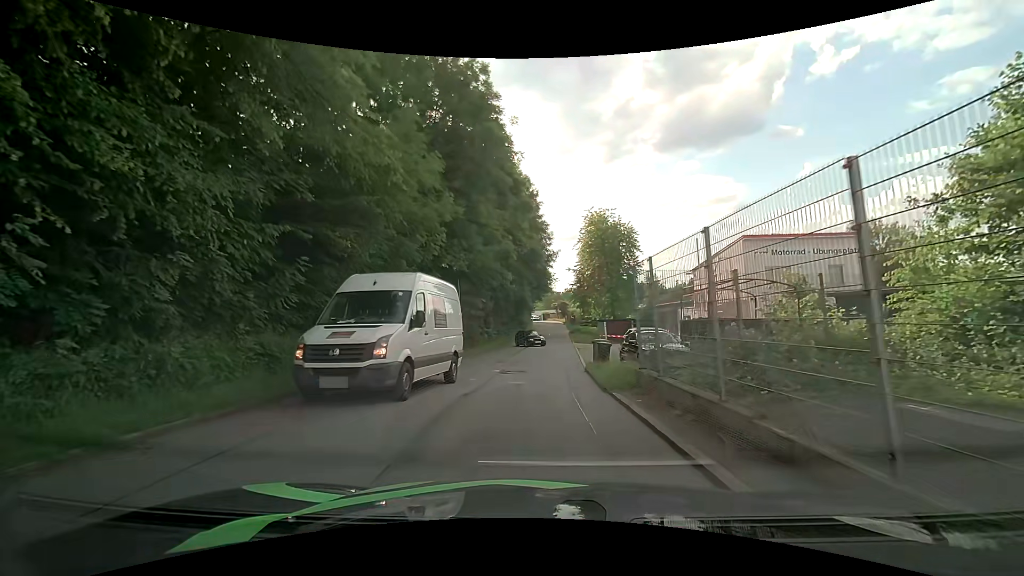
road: residential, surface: asphalt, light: Day
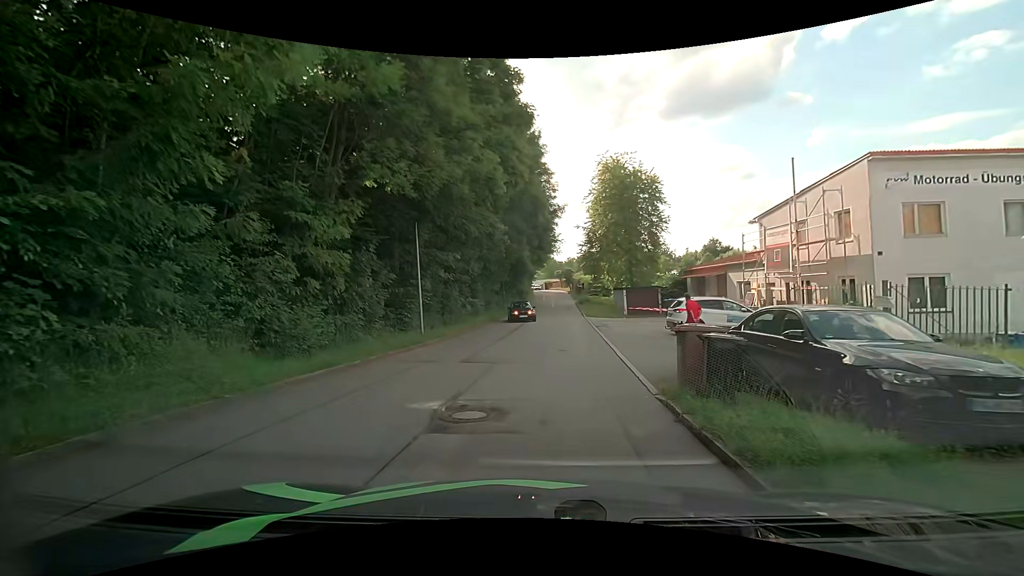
(-0.2, +11.2) m; -2°
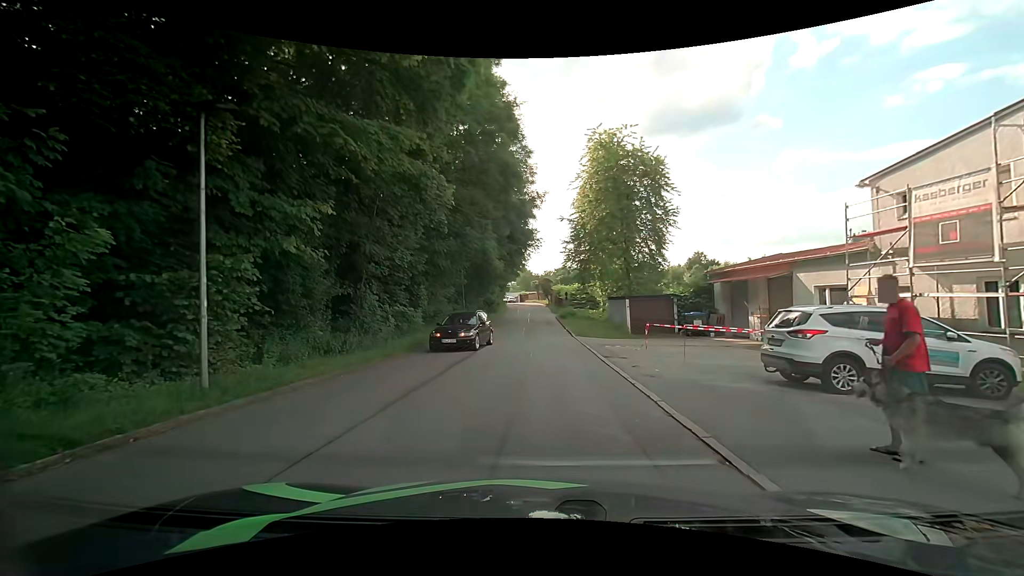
(+0.4, +12.0) m; +3°
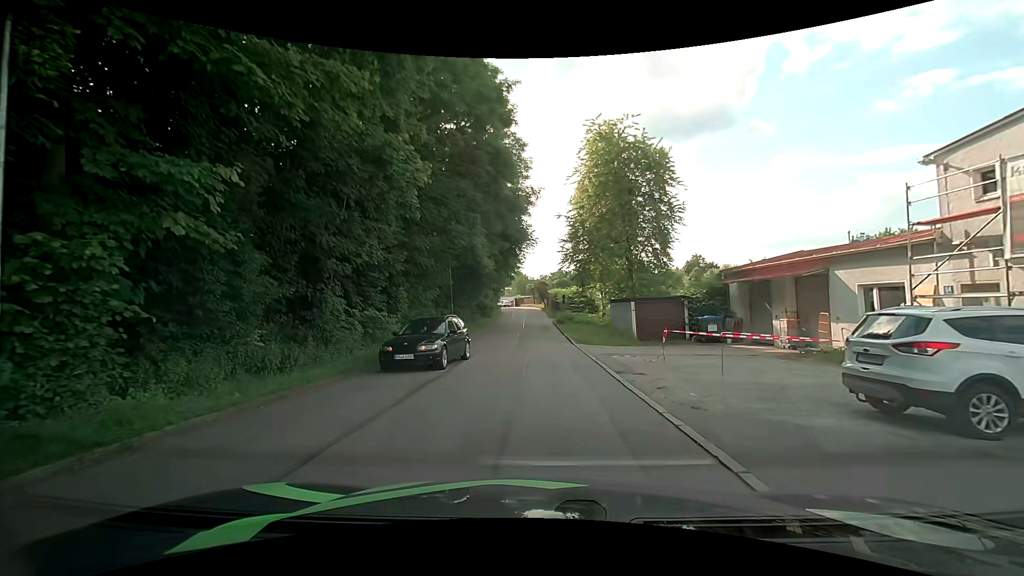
(0.0, +3.2) m; +1°
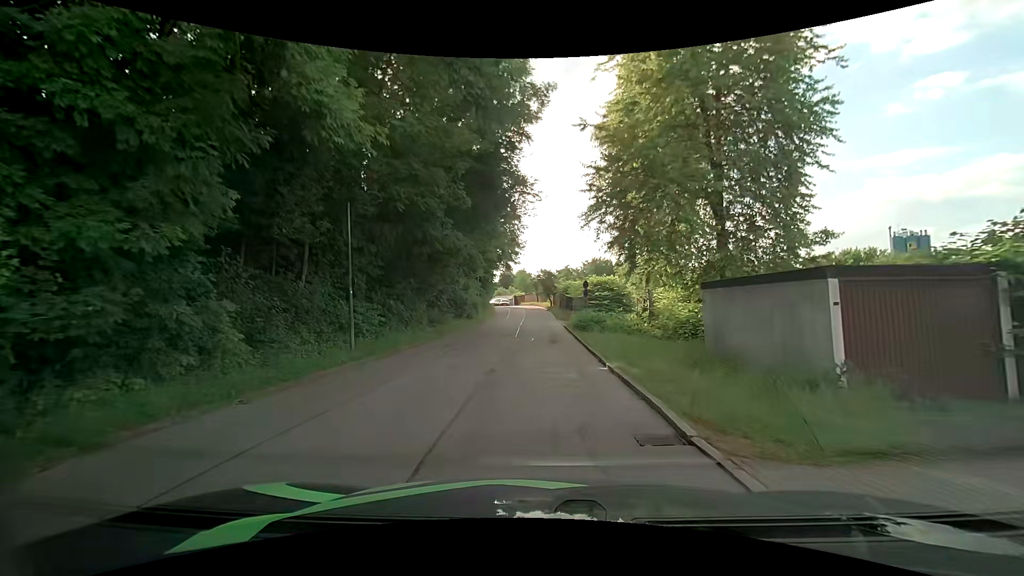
(-0.3, +18.4) m; -3°
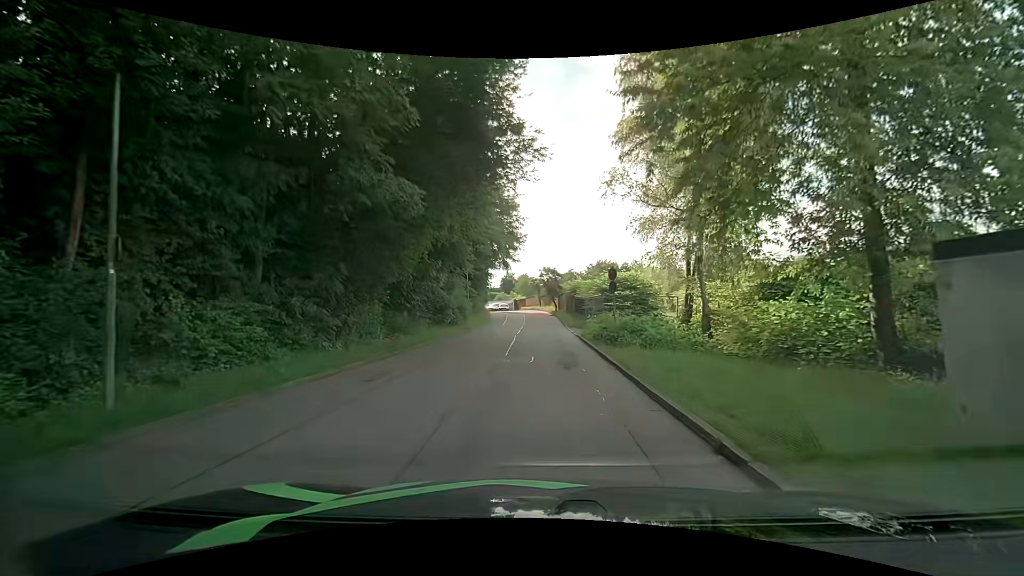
(+0.2, +8.6) m; +2°
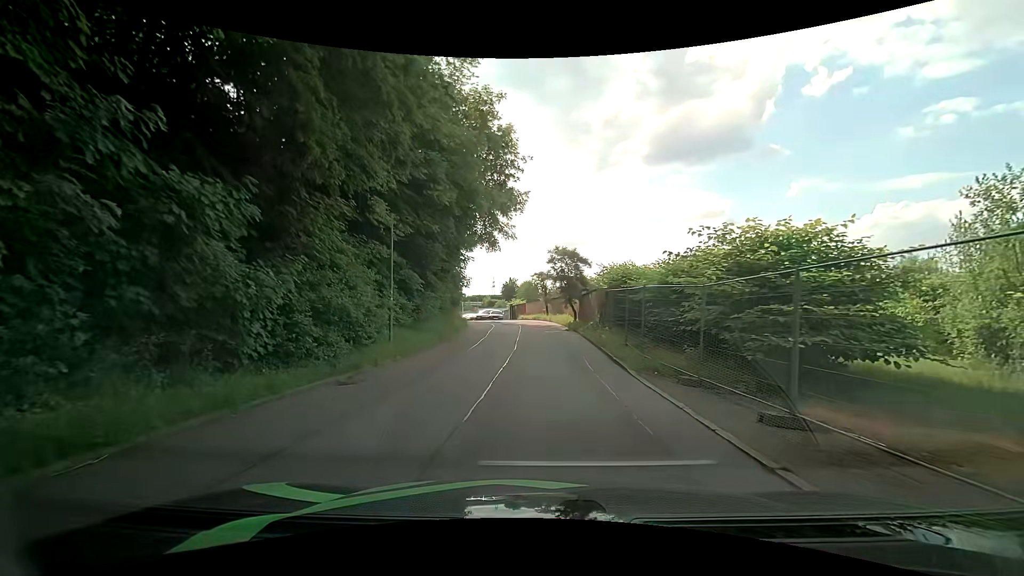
(-0.4, +21.5) m; 0°
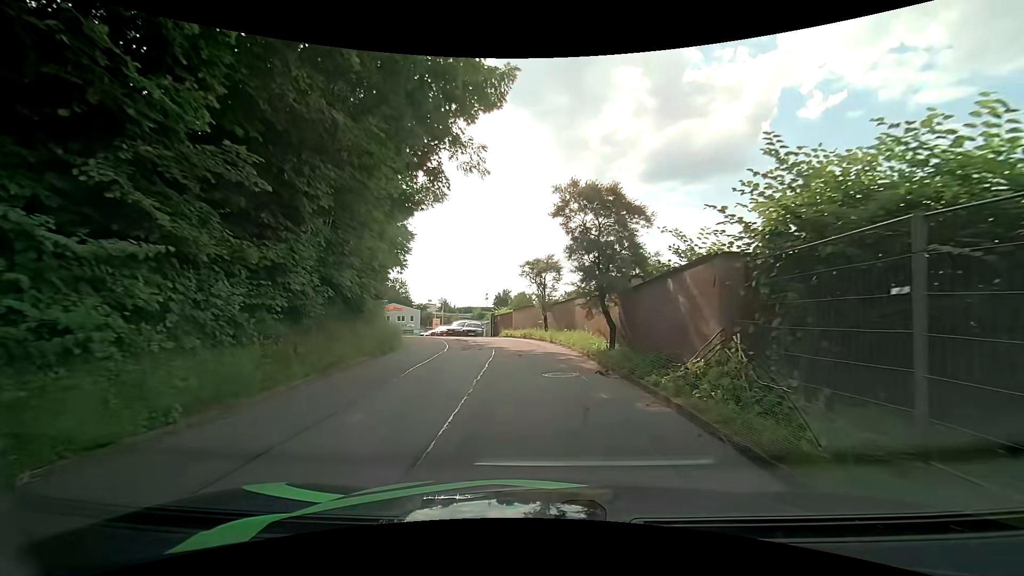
(-0.2, +16.7) m; 0°
(0, +10) (-1, +20) (-4, +30) (-7, +39) (-11, +48) (-15, +57) (-18, +67) (-20, +77) (-22, +87) (-21, +96) m
